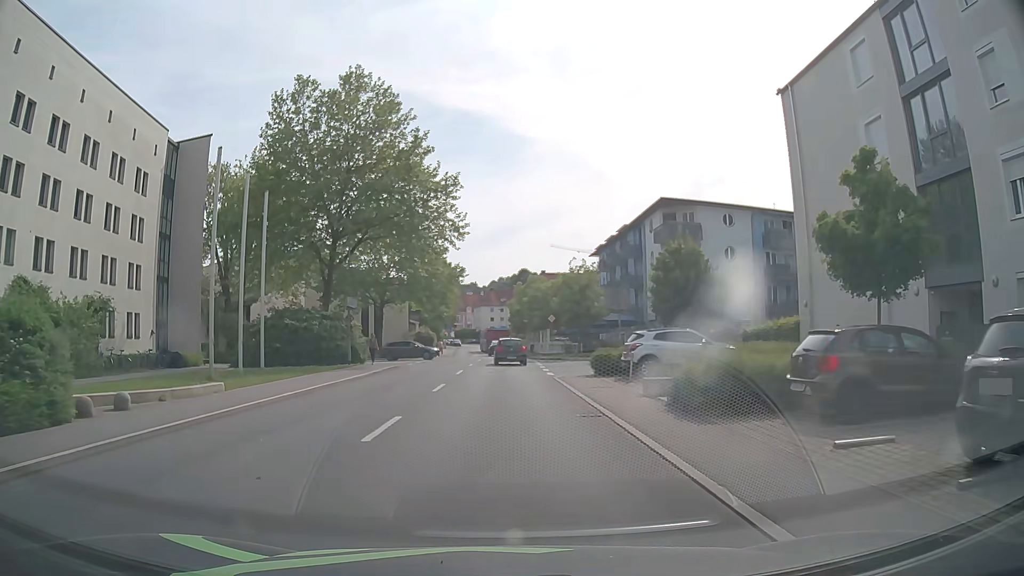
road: tertiary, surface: asphalt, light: Day
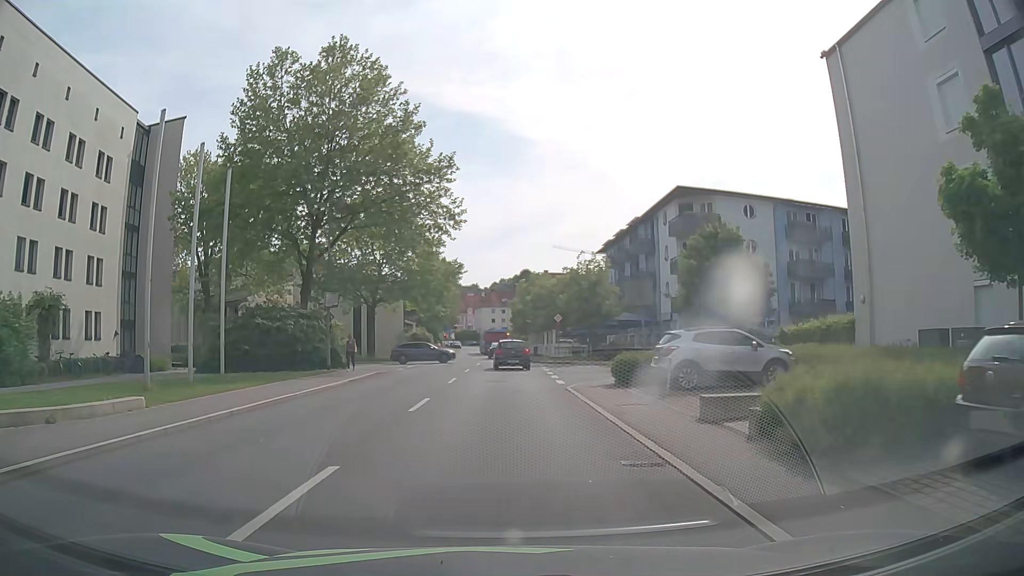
(0.0, +4.6) m; -1°
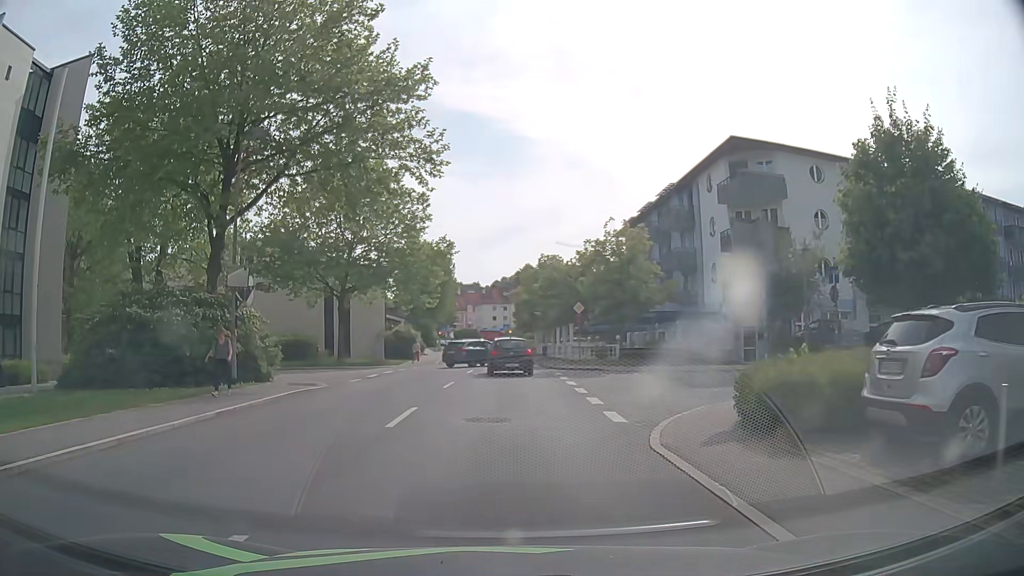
(0.0, +11.5) m; -1°
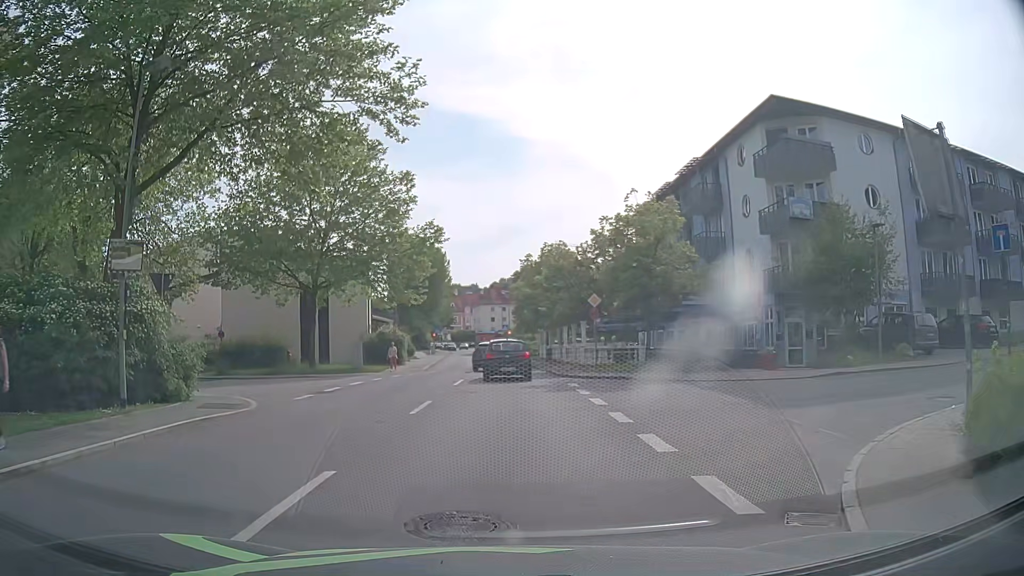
(+0.1, +6.5) m; +1°
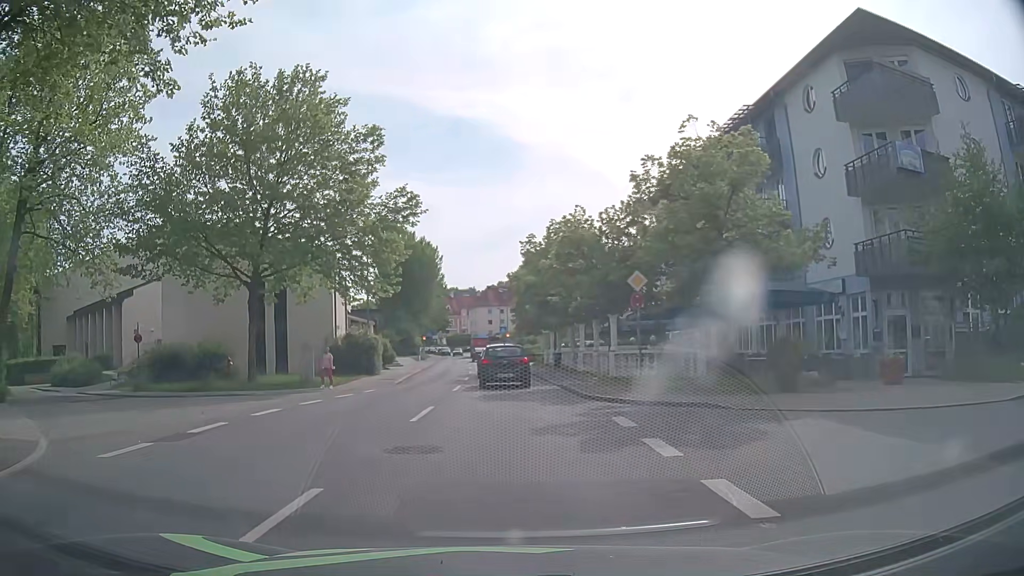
(+0.1, +9.5) m; 0°
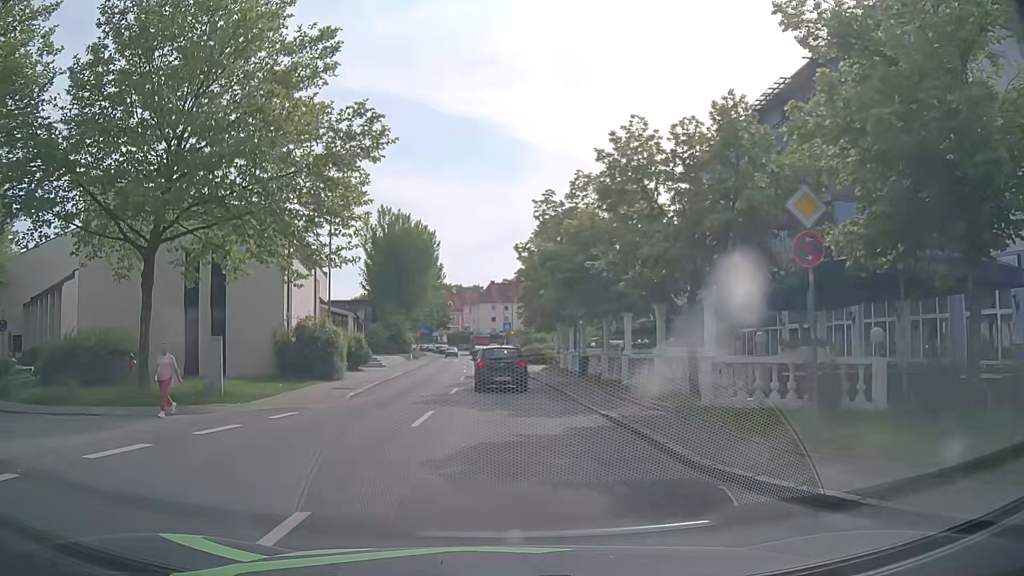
(0.0, +10.2) m; +1°
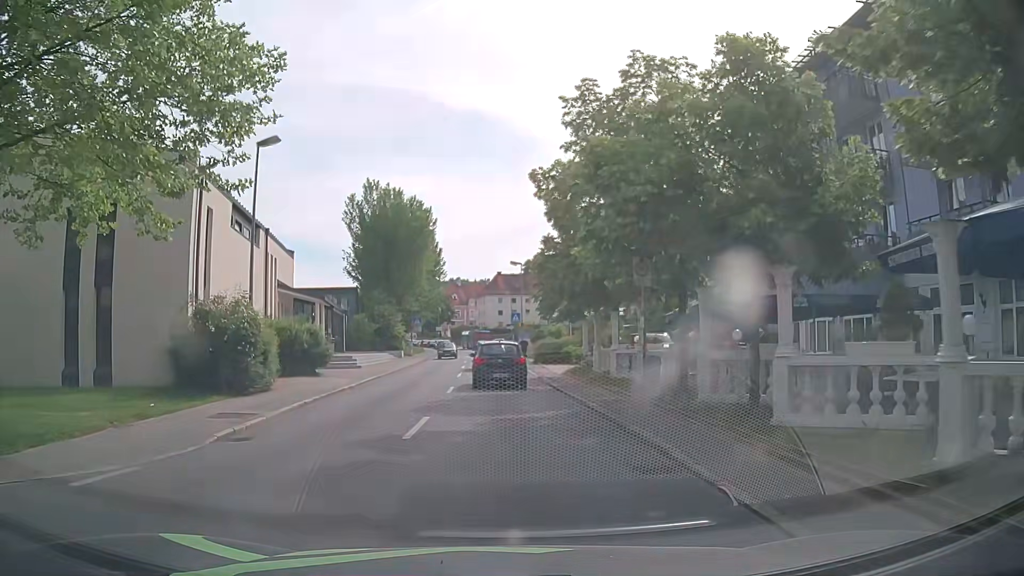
(-0.1, +10.7) m; 0°
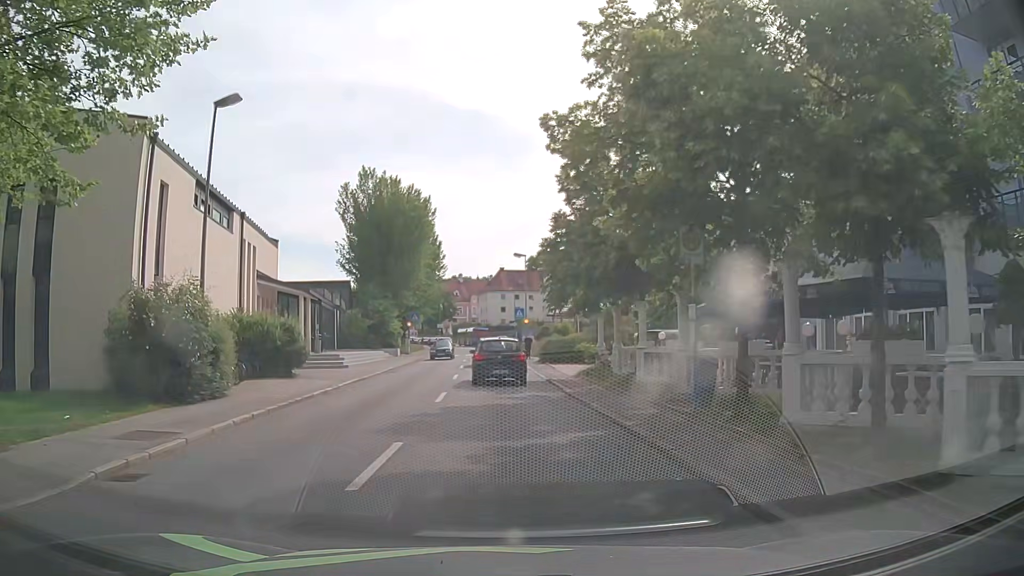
(-0.1, +3.8) m; -2°
